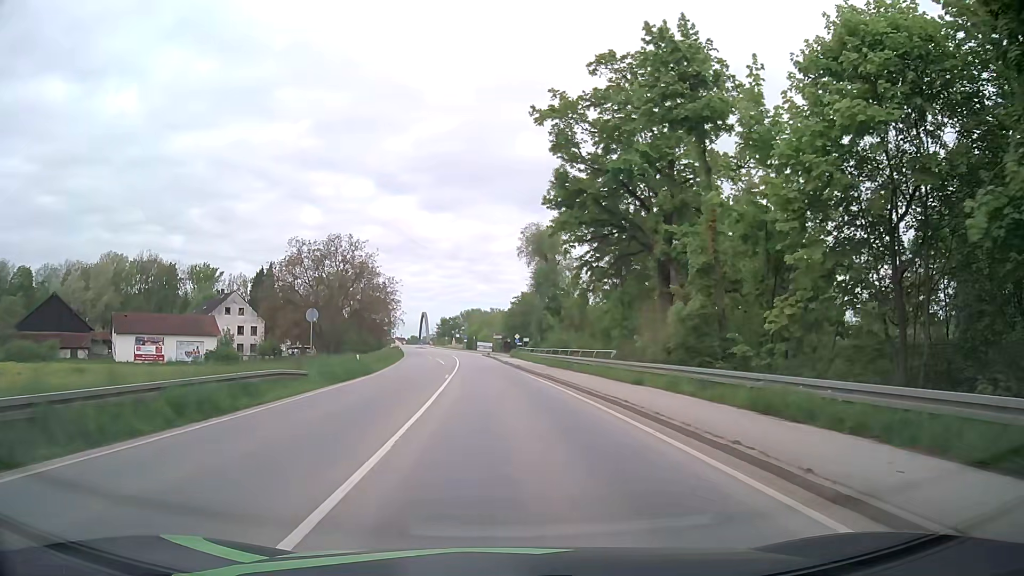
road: primary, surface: asphalt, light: Day
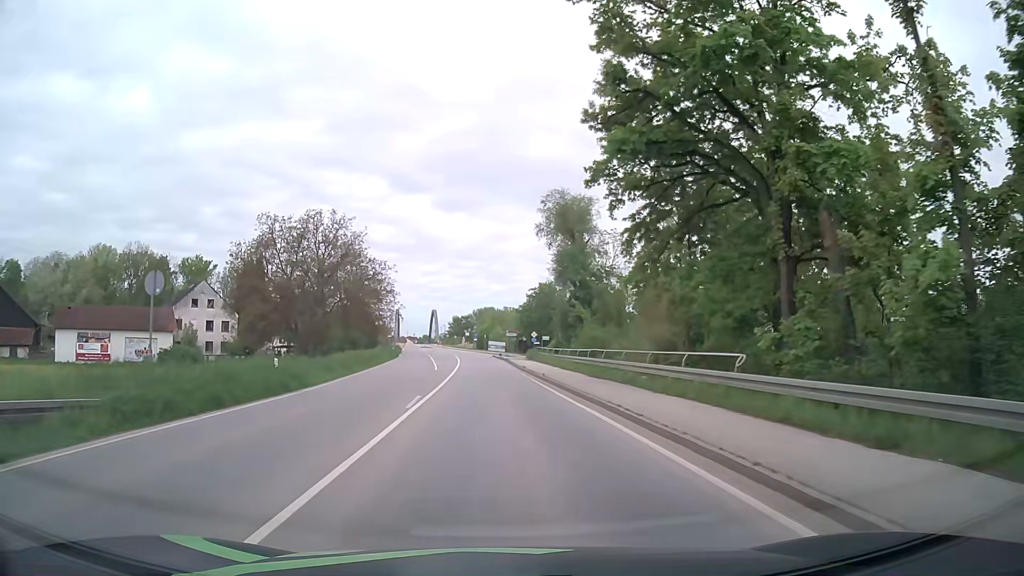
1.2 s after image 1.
(-0.2, +15.4) m; -1°
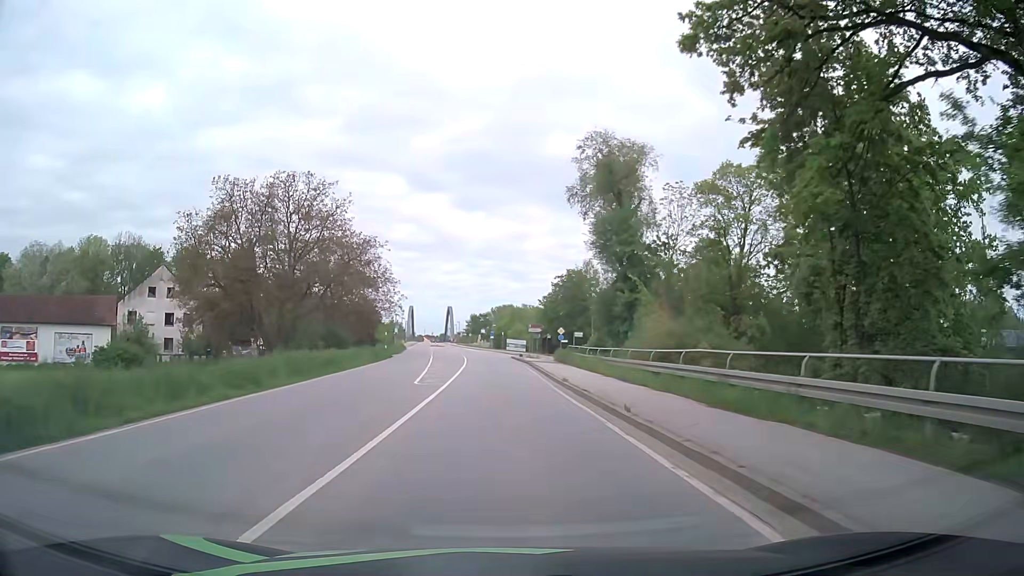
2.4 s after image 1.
(-0.3, +15.6) m; -2°
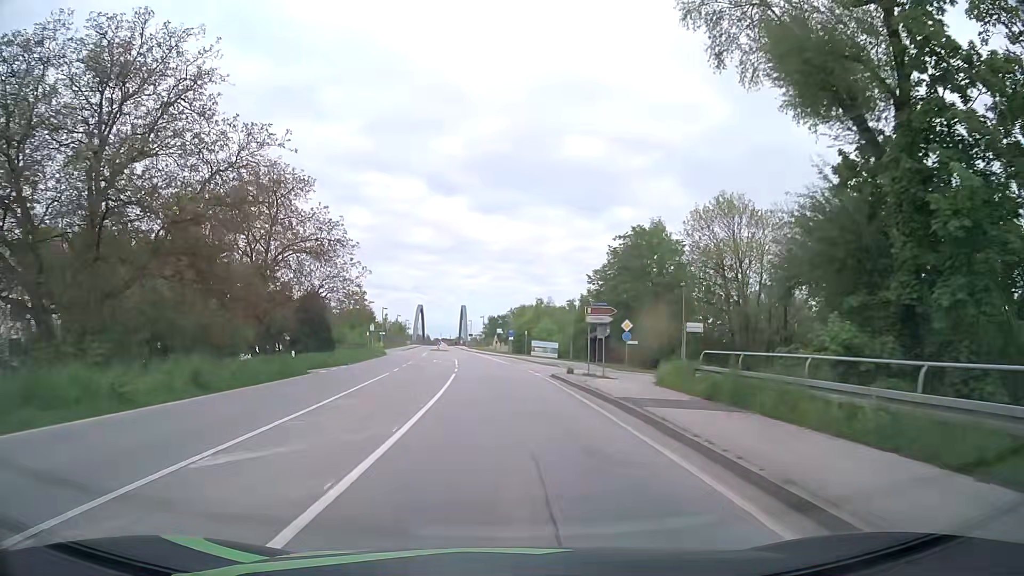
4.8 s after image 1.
(-0.5, +31.3) m; -1°
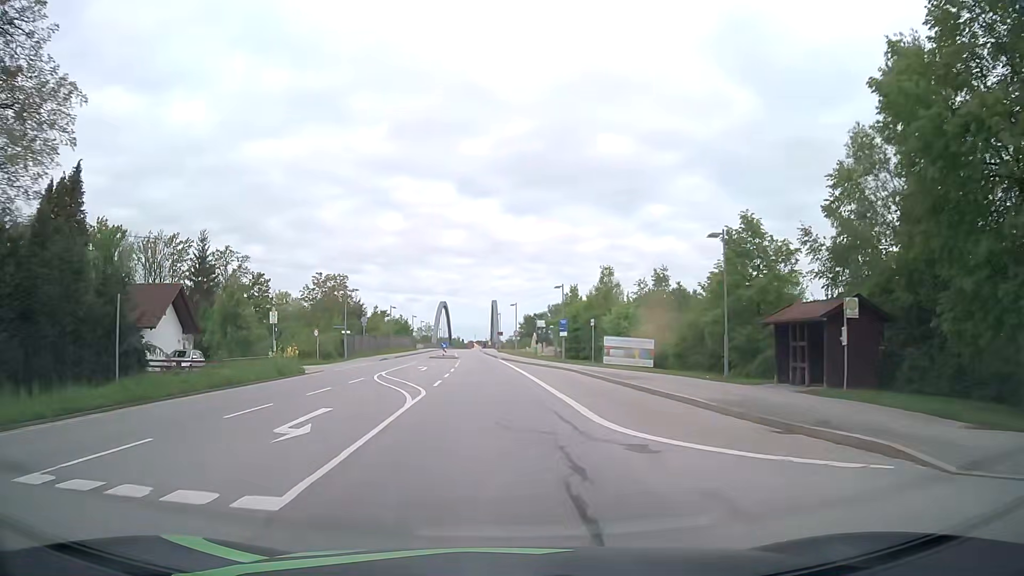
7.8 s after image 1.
(-0.7, +37.6) m; -3°
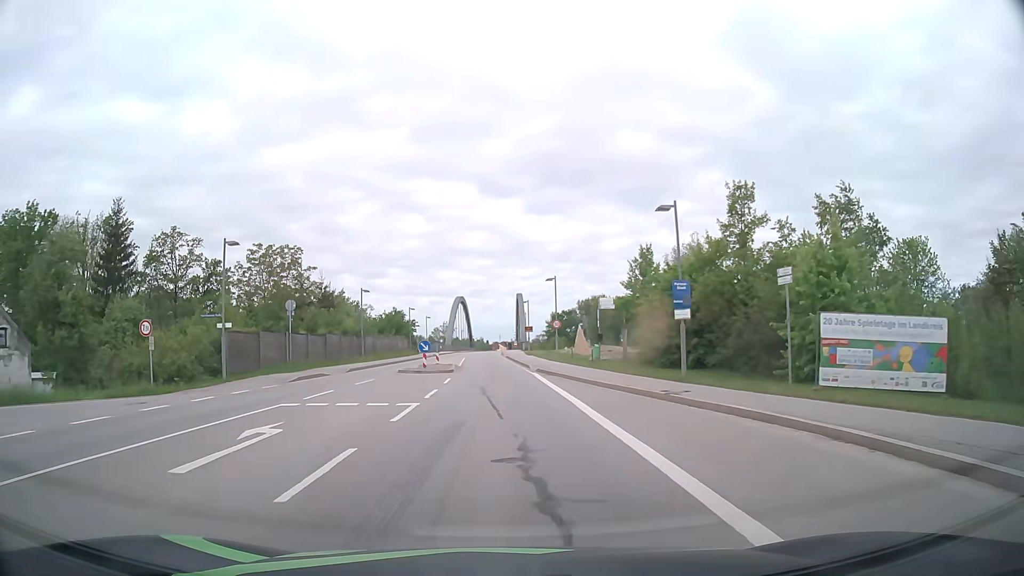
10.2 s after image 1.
(-0.6, +28.8) m; -2°
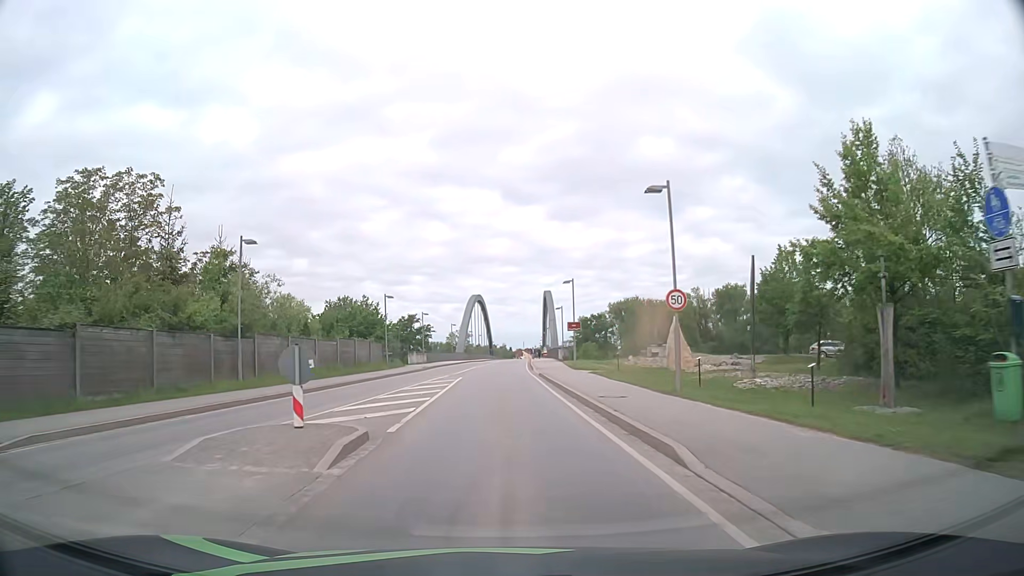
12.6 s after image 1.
(-0.5, +29.0) m; -2°
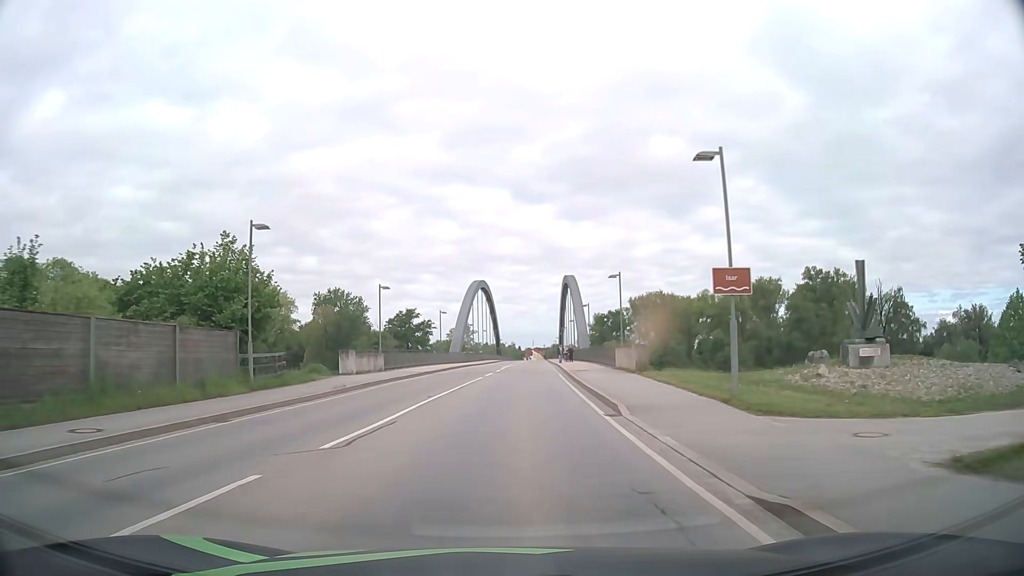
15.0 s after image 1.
(-0.4, +29.9) m; -1°
